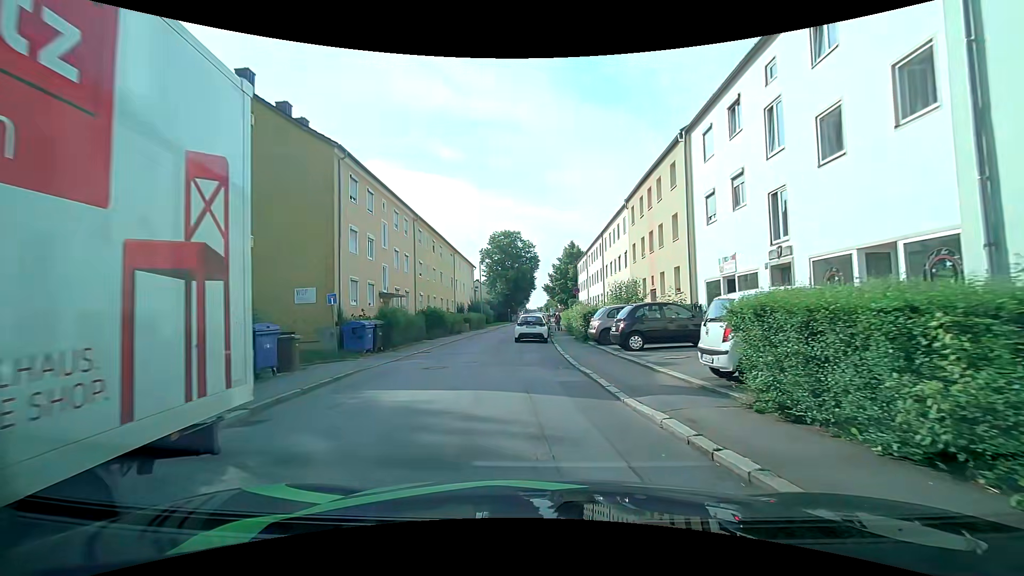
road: residential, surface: asphalt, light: Day
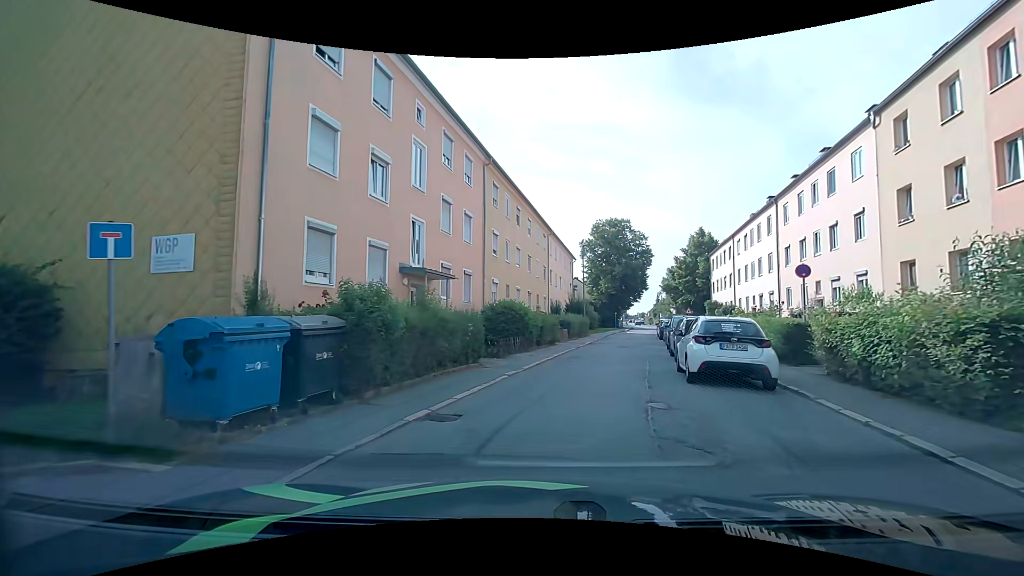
(-1.7, +15.2) m; -10°
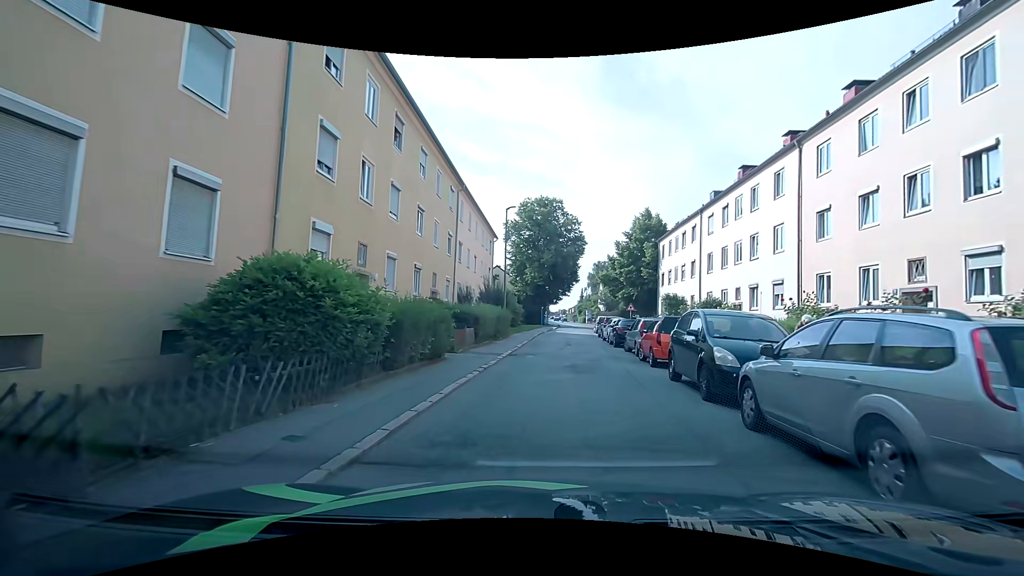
(+1.2, +13.7) m; +9°
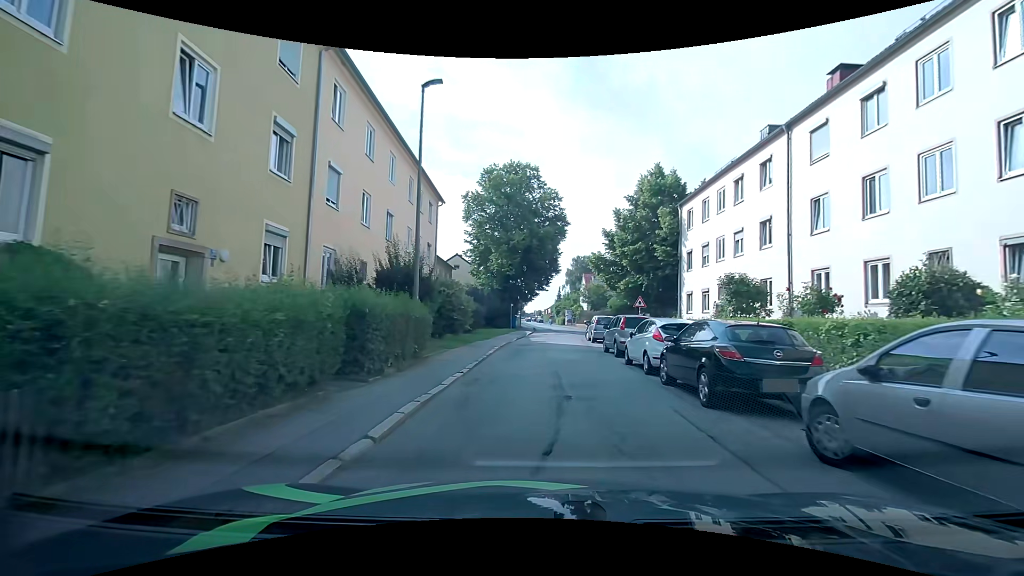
(+0.7, +16.5) m; +3°
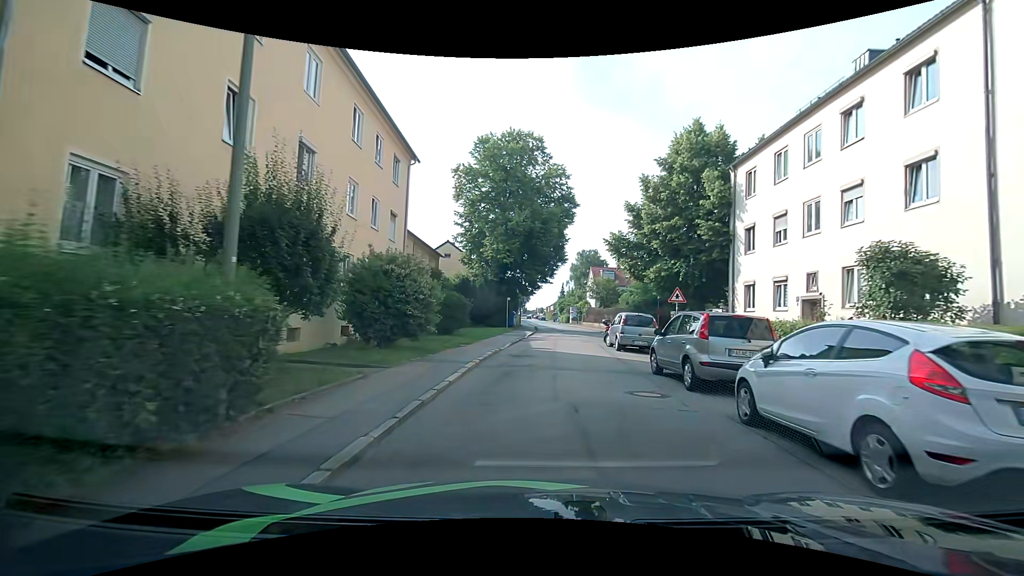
(-0.1, +8.5) m; -1°
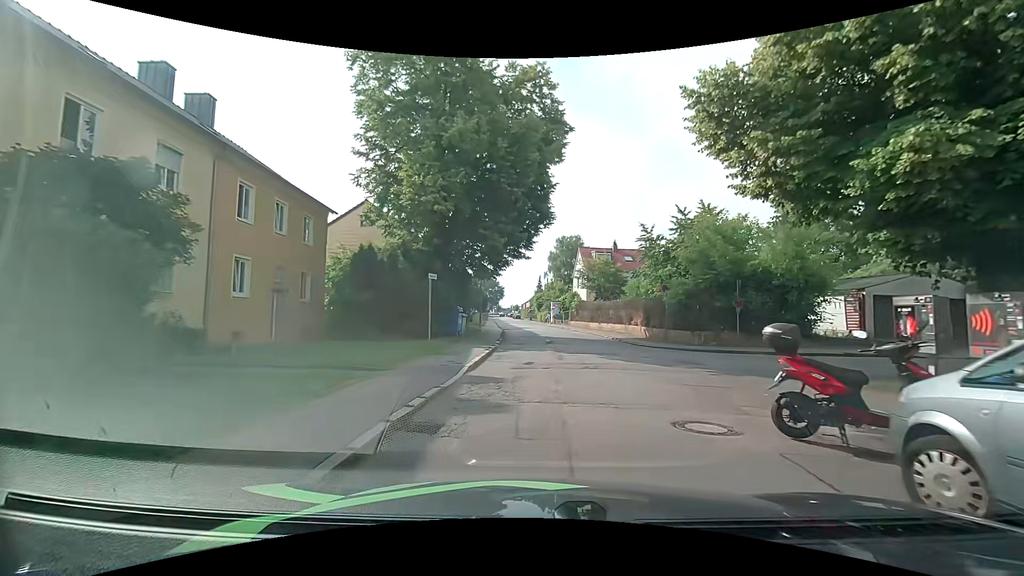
(+0.6, +20.0) m; +4°
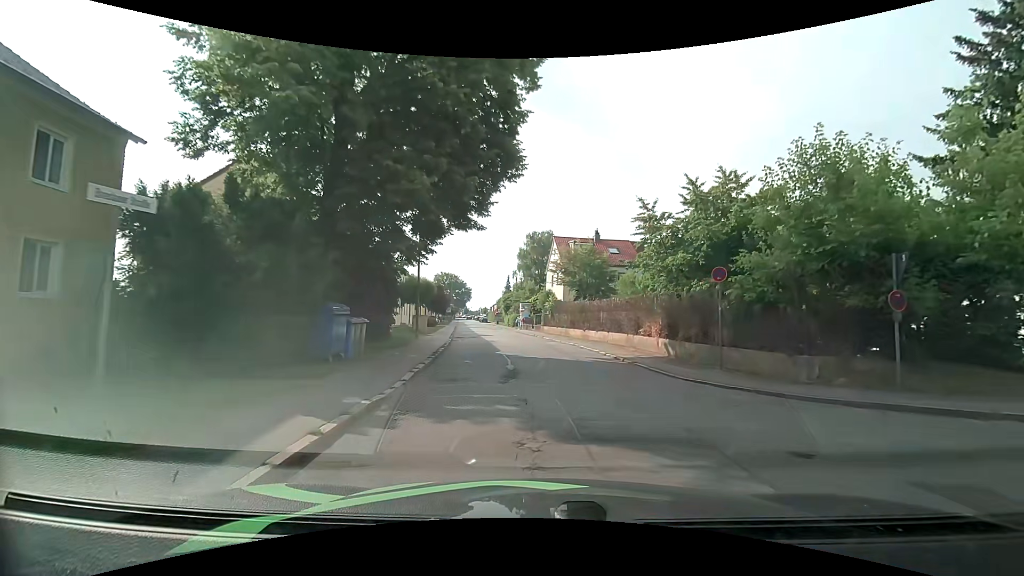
(+0.1, +10.9) m; +2°
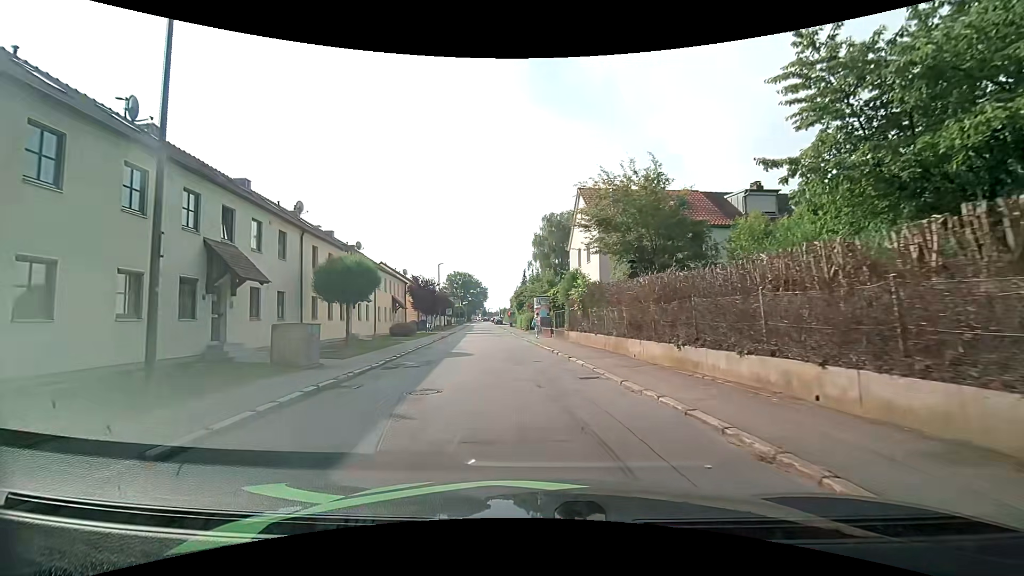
(+0.7, +18.2) m; -1°
(0, +10) (-1, +20) (-3, +30) (-4, +40) (-5, +50) (-6, +60) (-7, +70) (-8, +80) (-10, +89) (-11, +99) m
